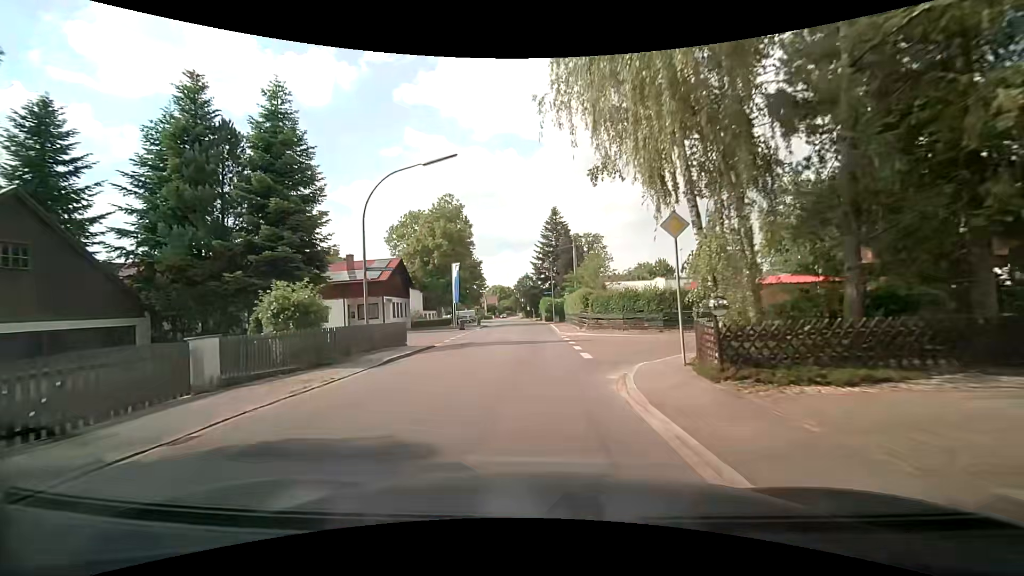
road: tertiary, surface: asphalt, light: Day
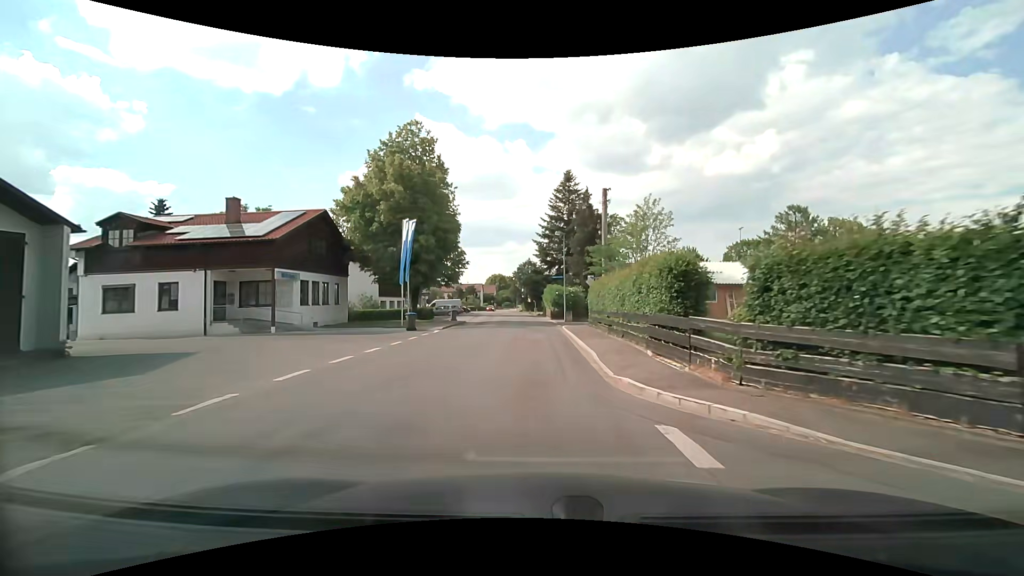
(-0.2, +21.3) m; 0°
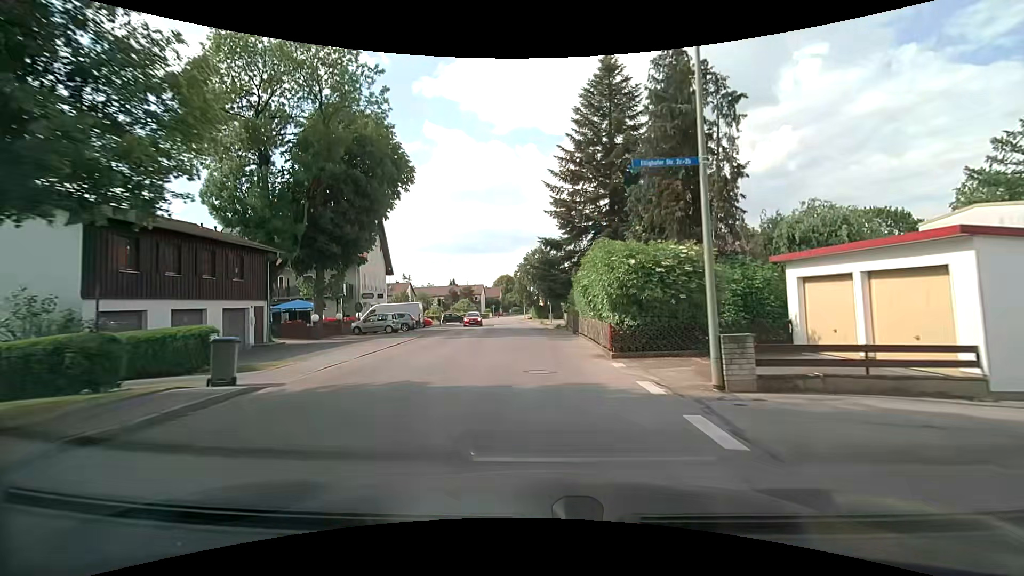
(-0.2, +34.6) m; -1°
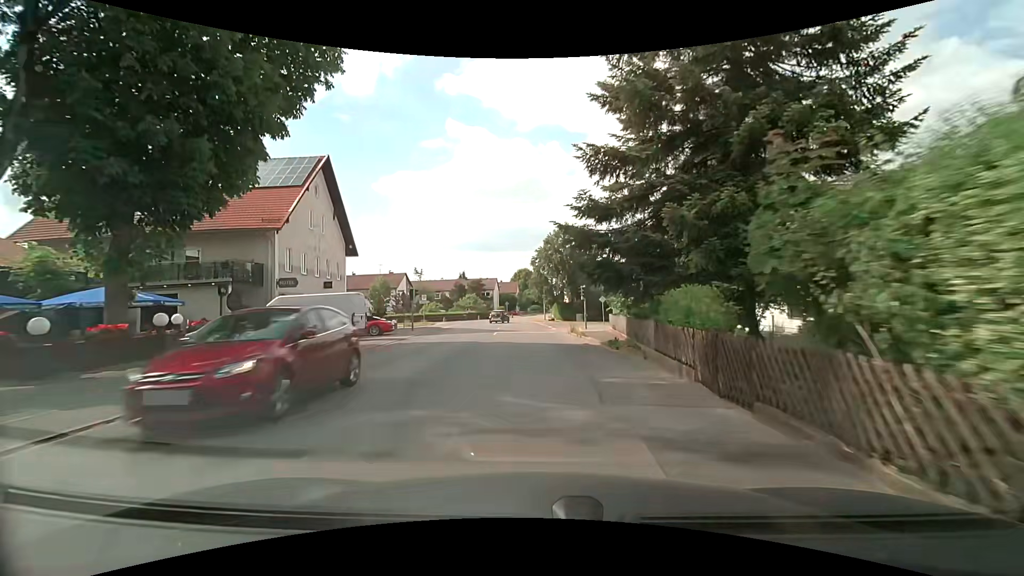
(-0.4, +20.5) m; -3°
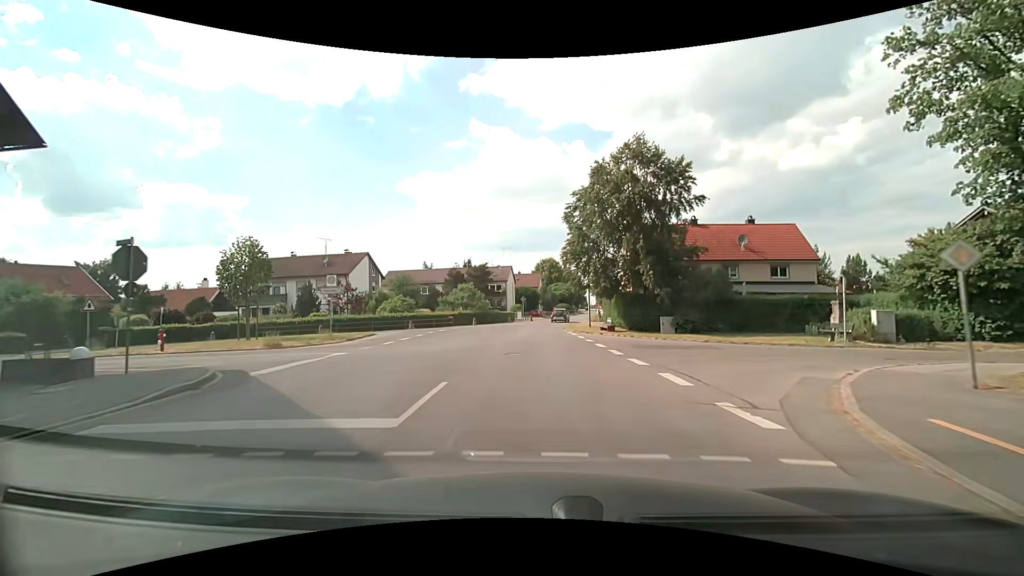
(-0.8, +32.8) m; -2°
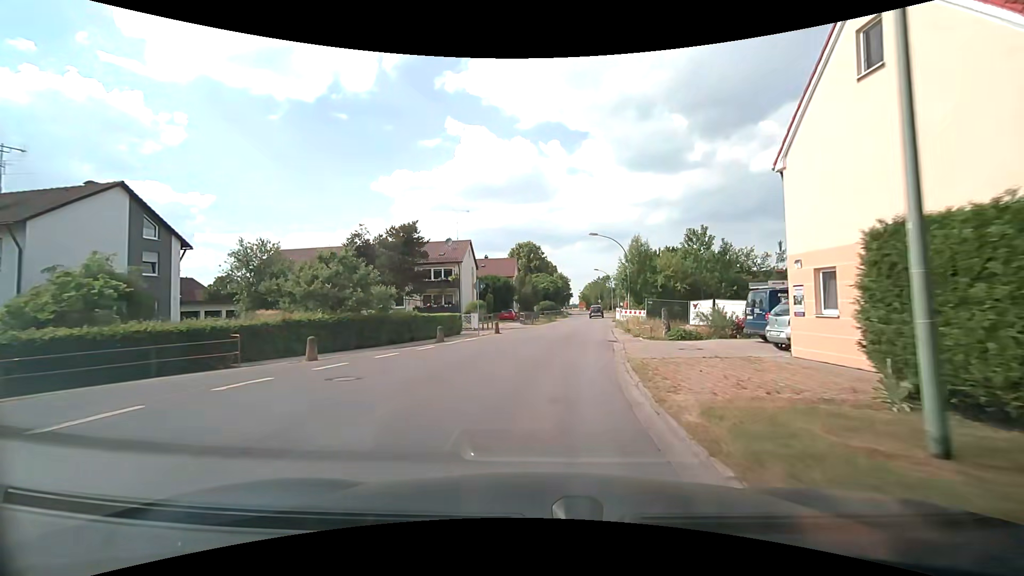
(-0.2, +33.3) m; +2°
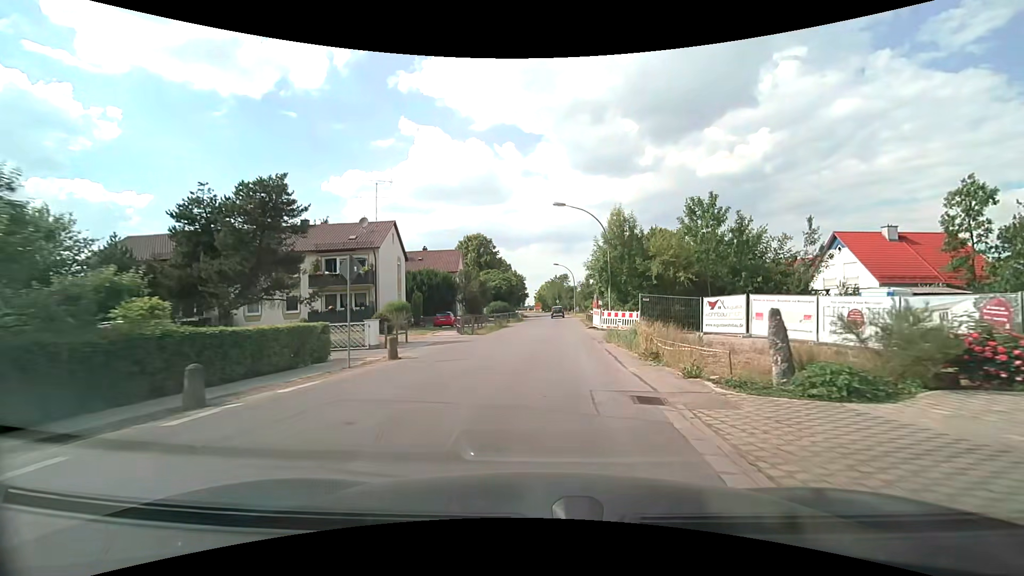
(+0.6, +13.5) m; +4°
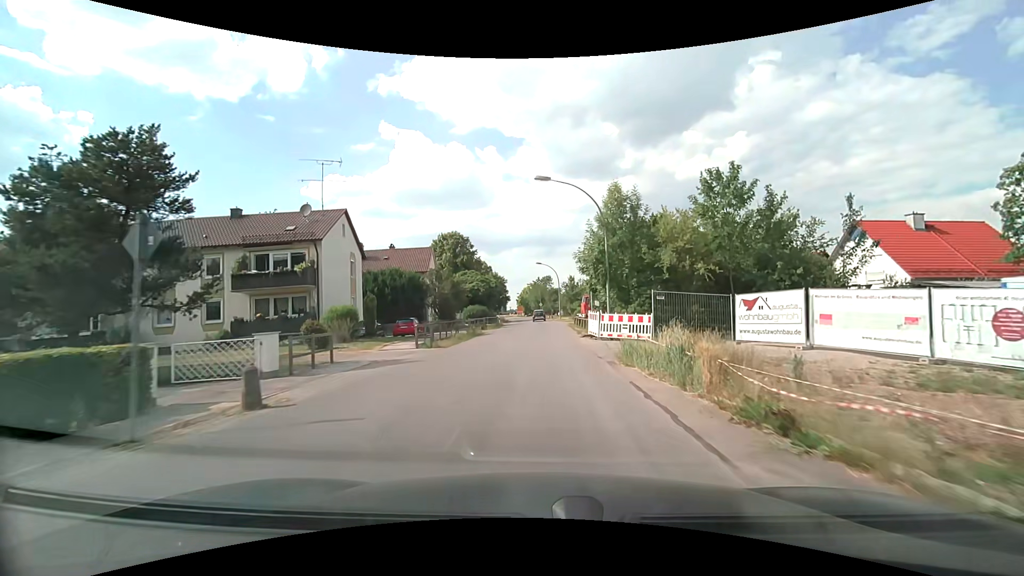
(+0.2, +6.8) m; +3°
